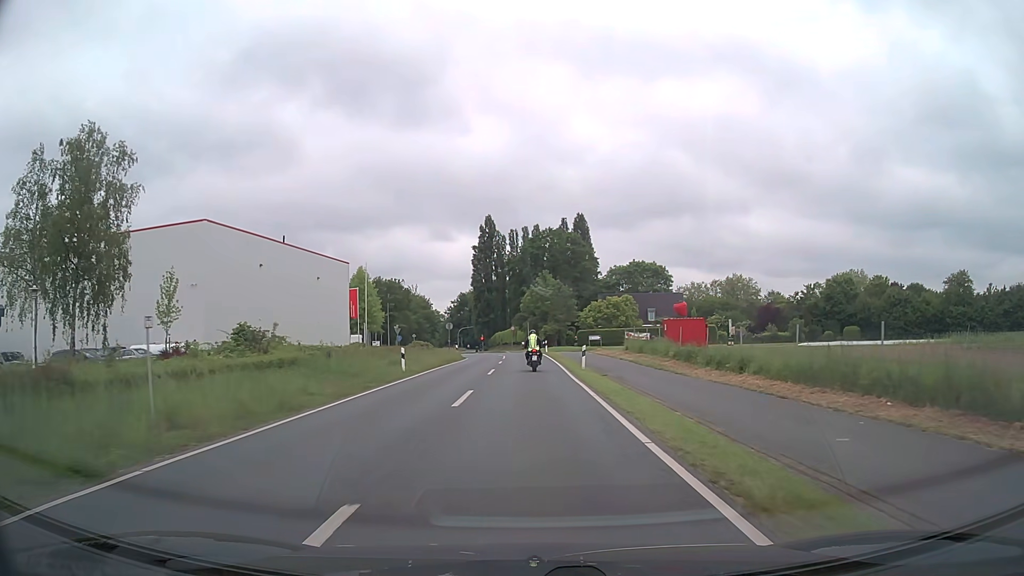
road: secondary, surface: asphalt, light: Day
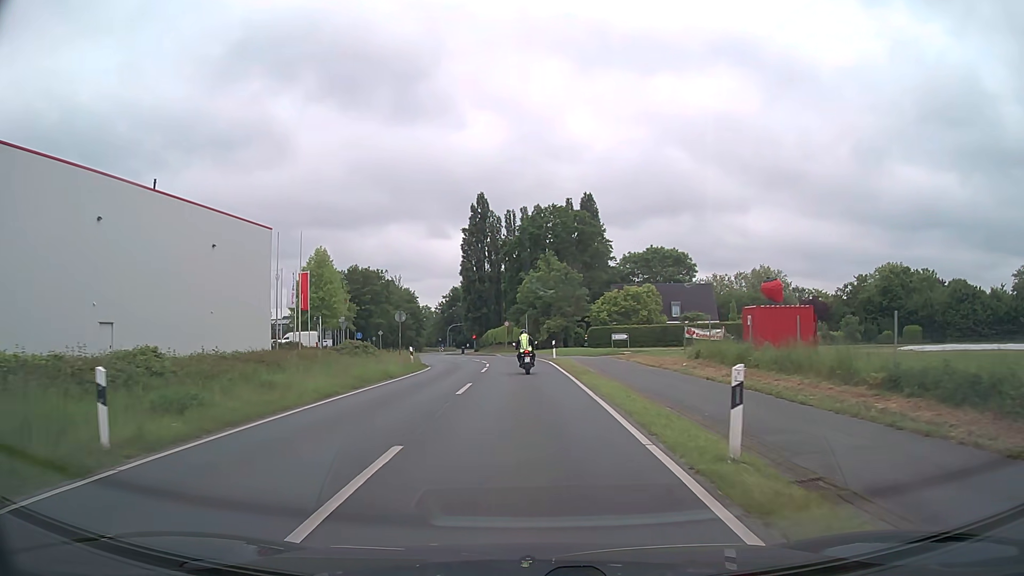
(0.0, +21.4) m; 0°
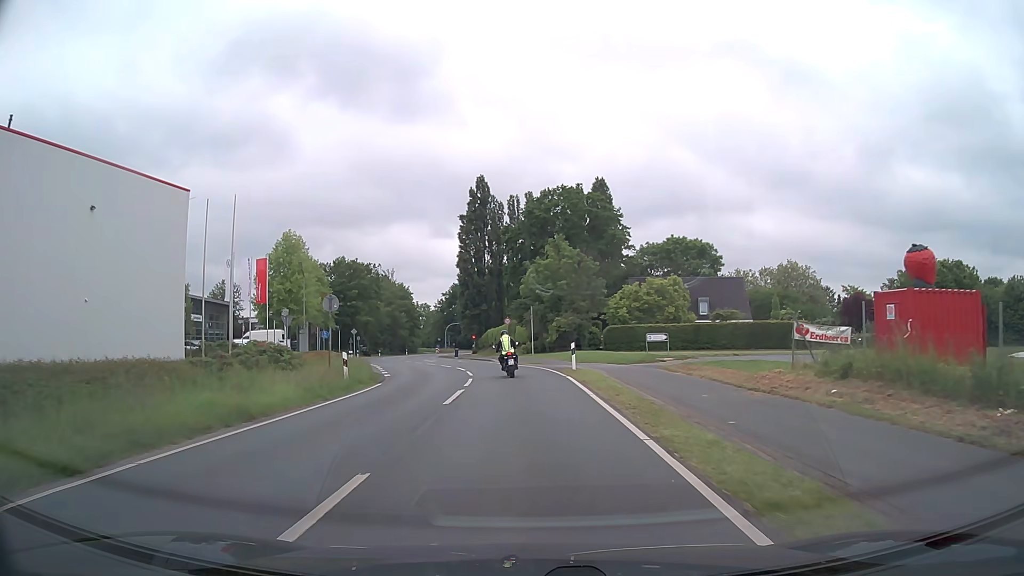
(0.0, +13.6) m; 0°
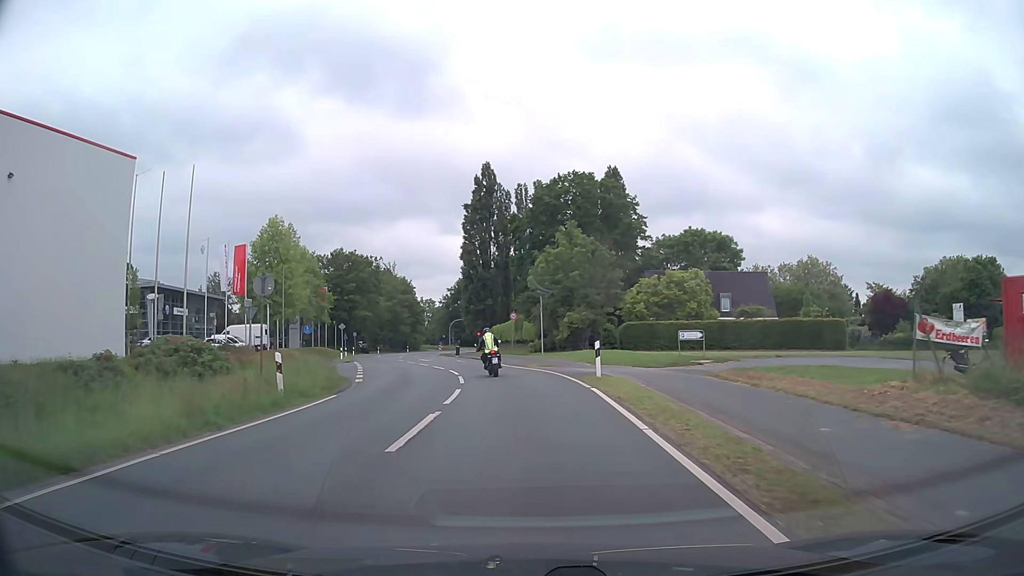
(0.0, +6.6) m; -1°
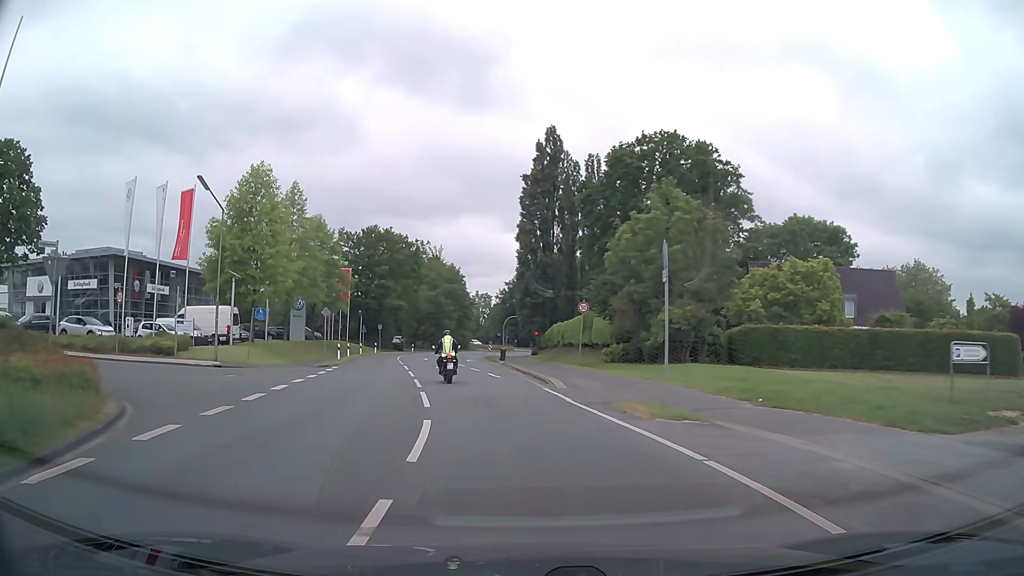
(-0.6, +18.9) m; -4°
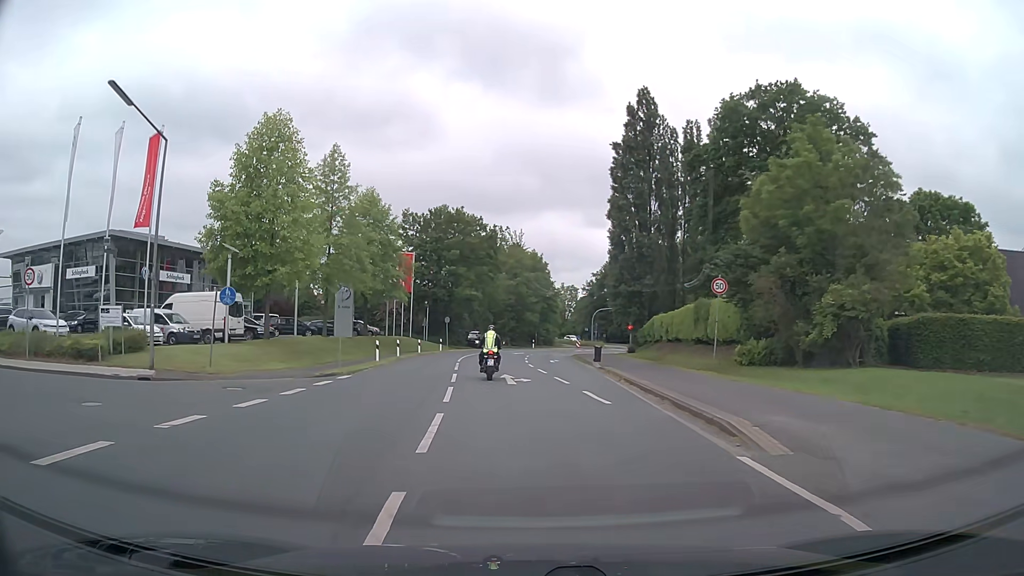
(-0.8, +12.1) m; -8°
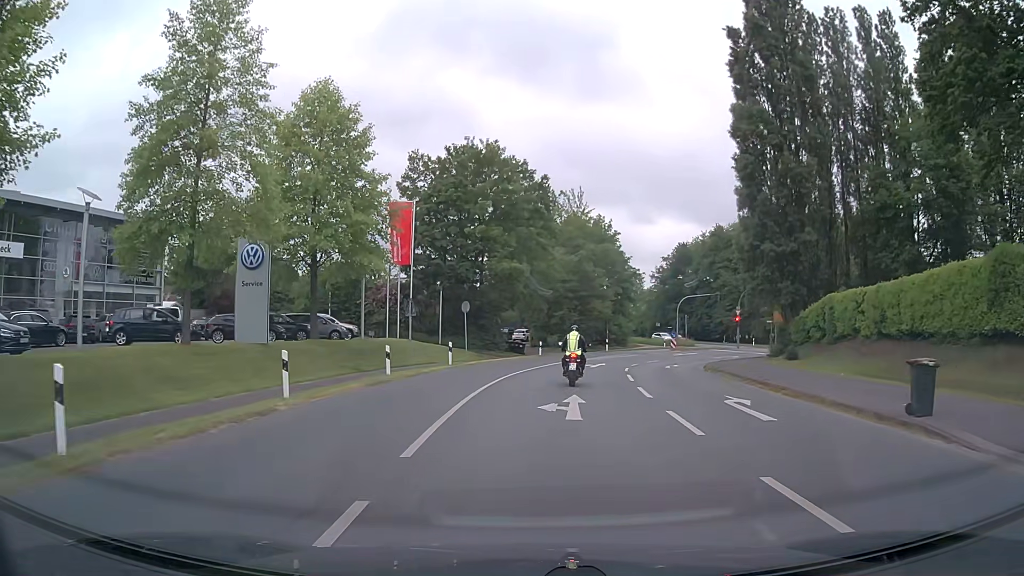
(-1.6, +28.5) m; -4°
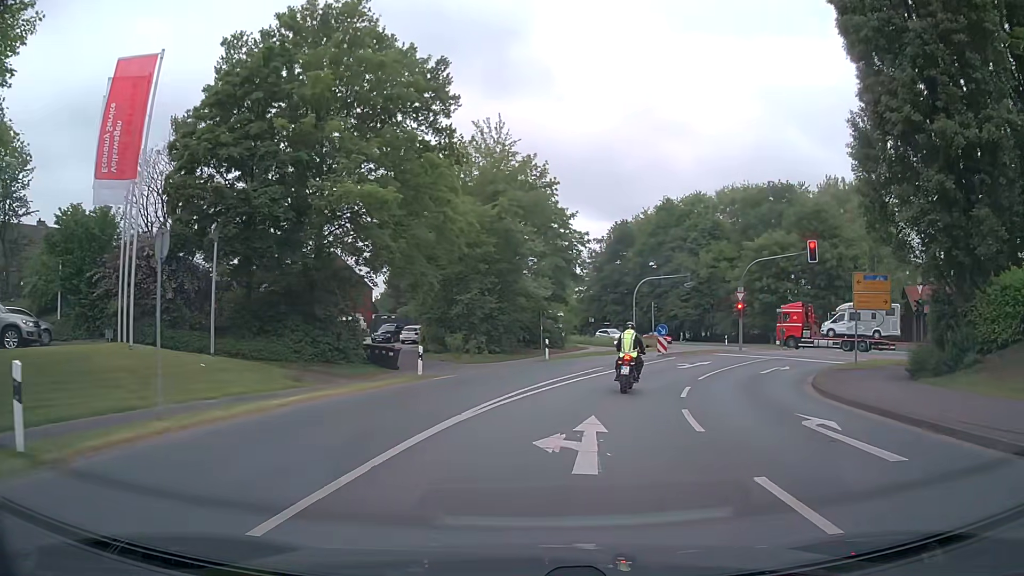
(+1.3, +24.6) m; +8°
